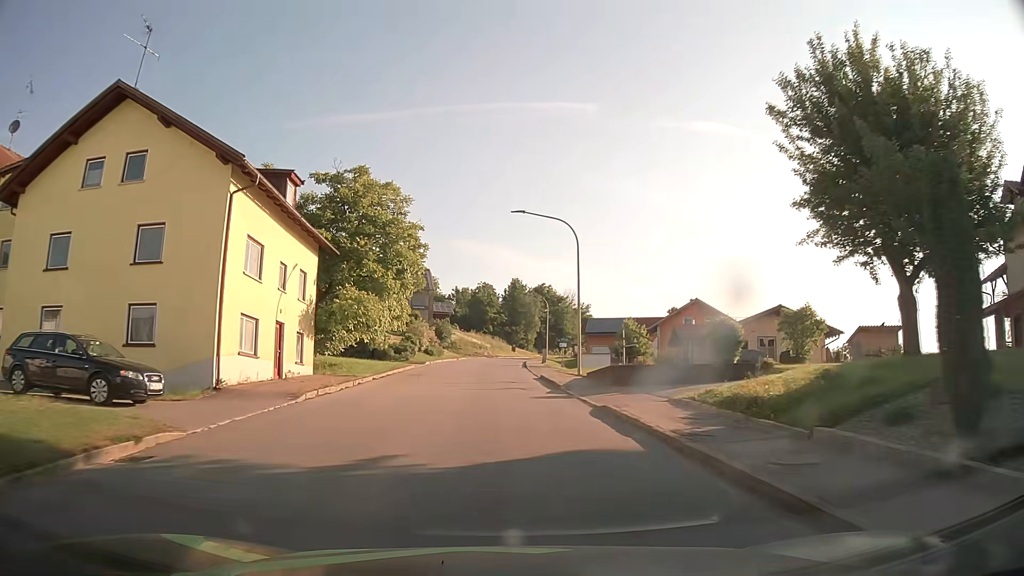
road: tertiary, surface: asphalt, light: Day
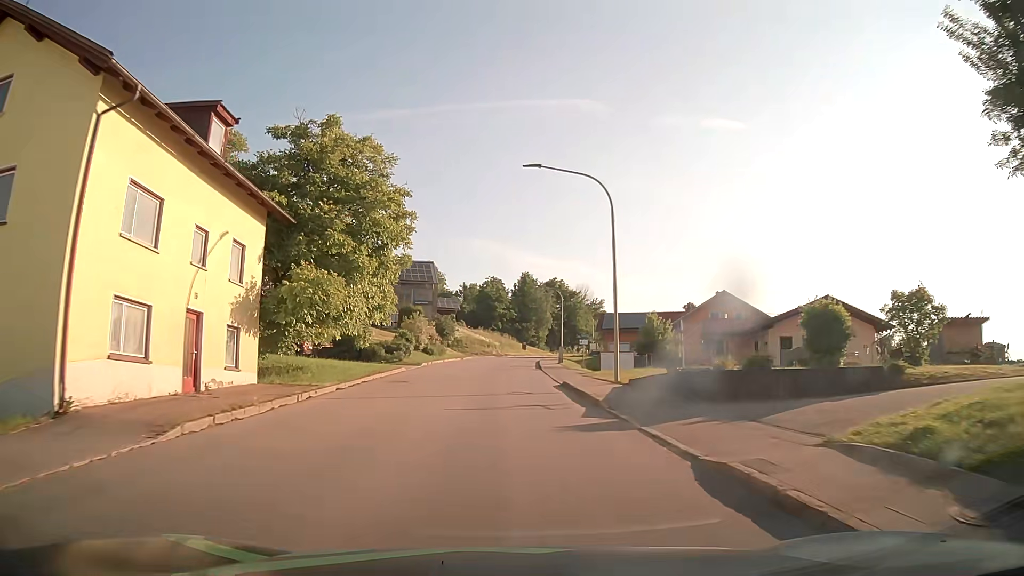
(0.0, +7.5) m; -1°
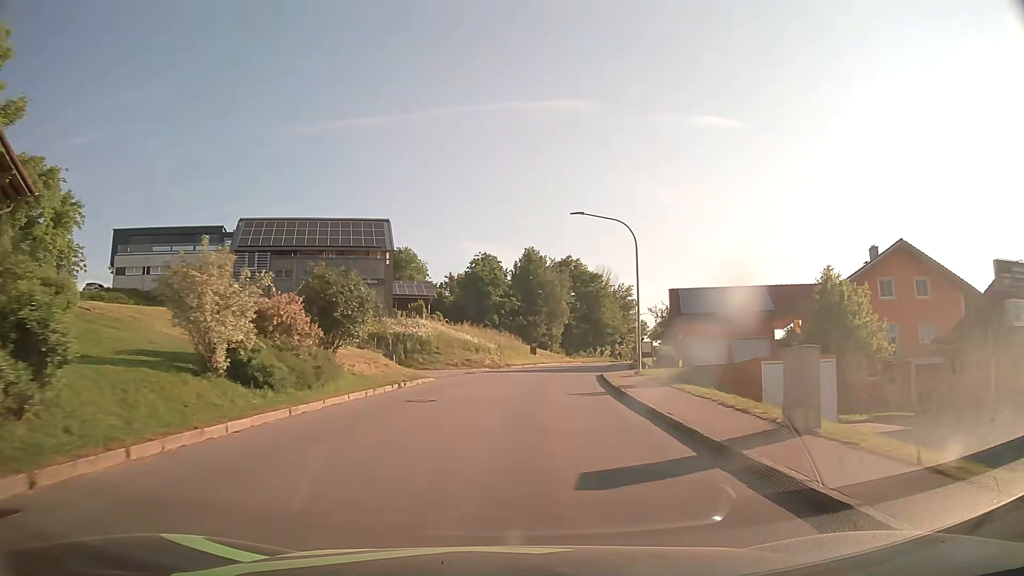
(-0.2, +37.8) m; +1°
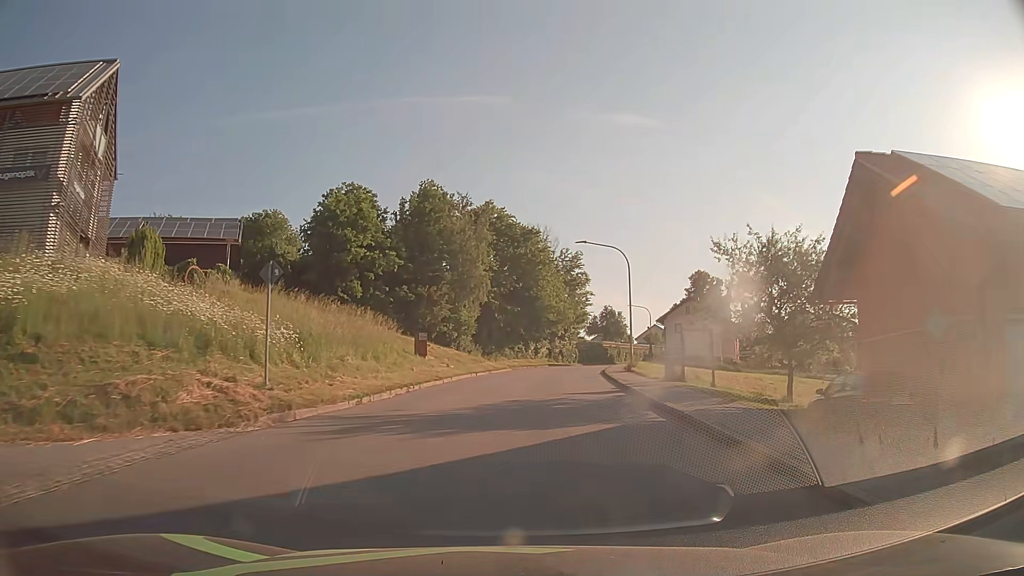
(+2.4, +37.9) m; +7°
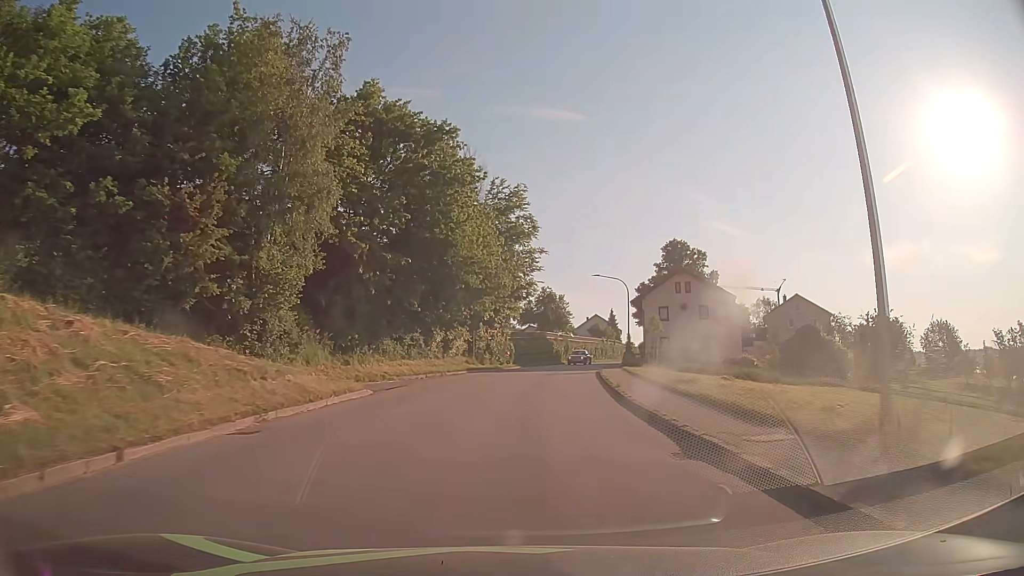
(+2.0, +30.6) m; +7°
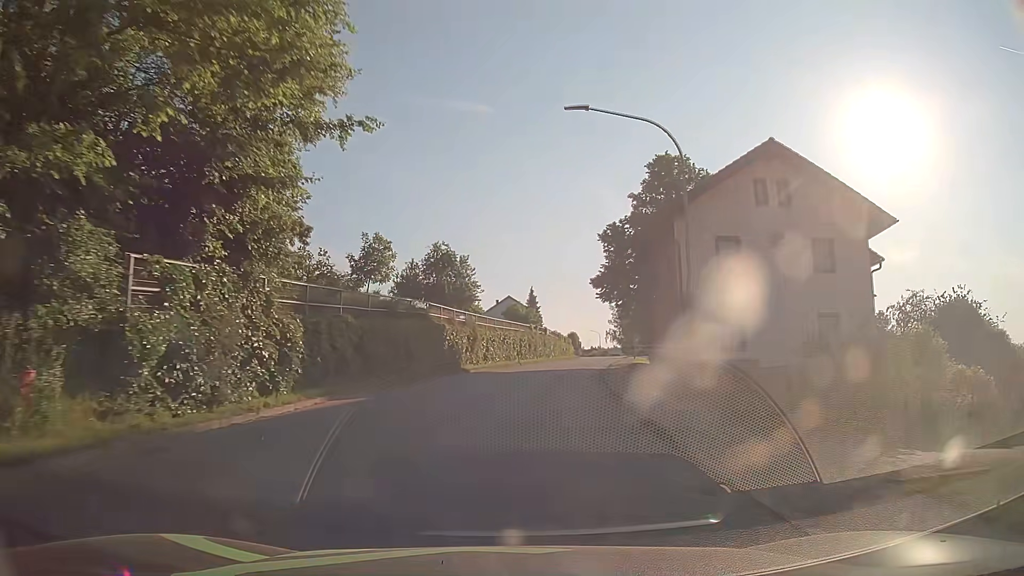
(+3.0, +38.3) m; +8°
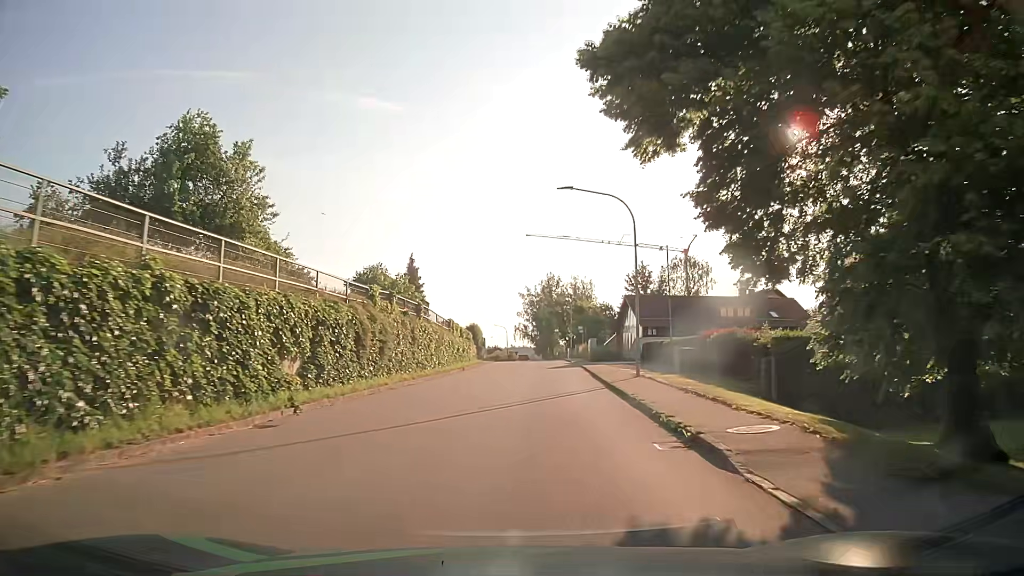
(+3.0, +38.2) m; +9°
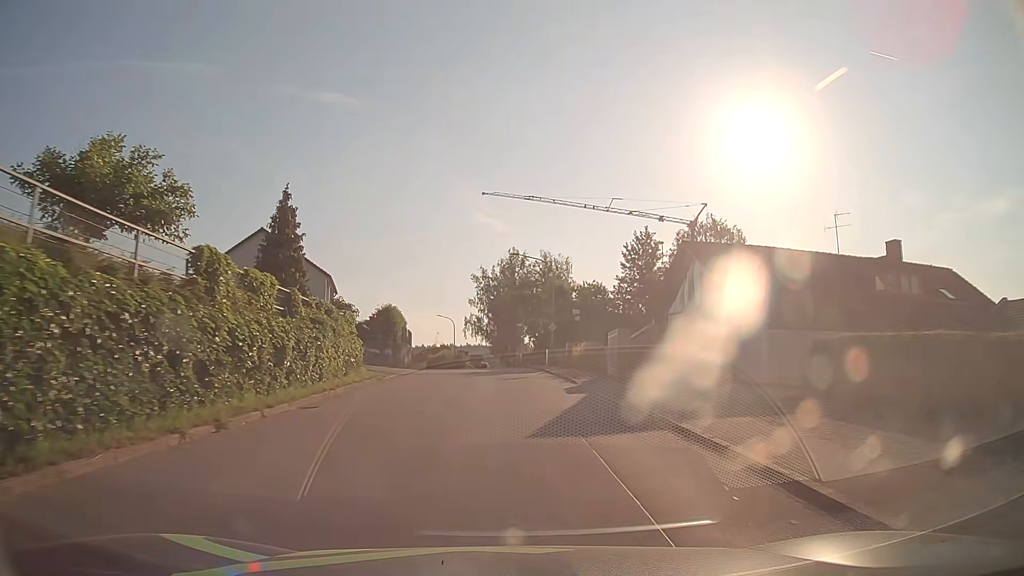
(+1.1, +30.6) m; +3°
(0, +10) (0, +20) (0, +30) (0, +40) (-1, +50) (-2, +60) (-4, +70) (-6, +79) (-9, +89) (-12, +99) m
